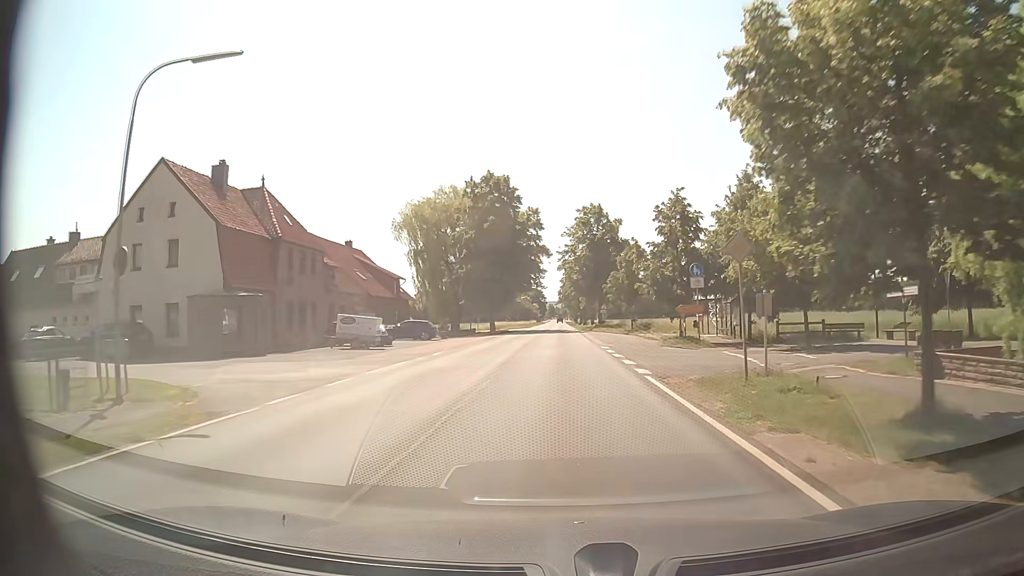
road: secondary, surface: asphalt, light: Day
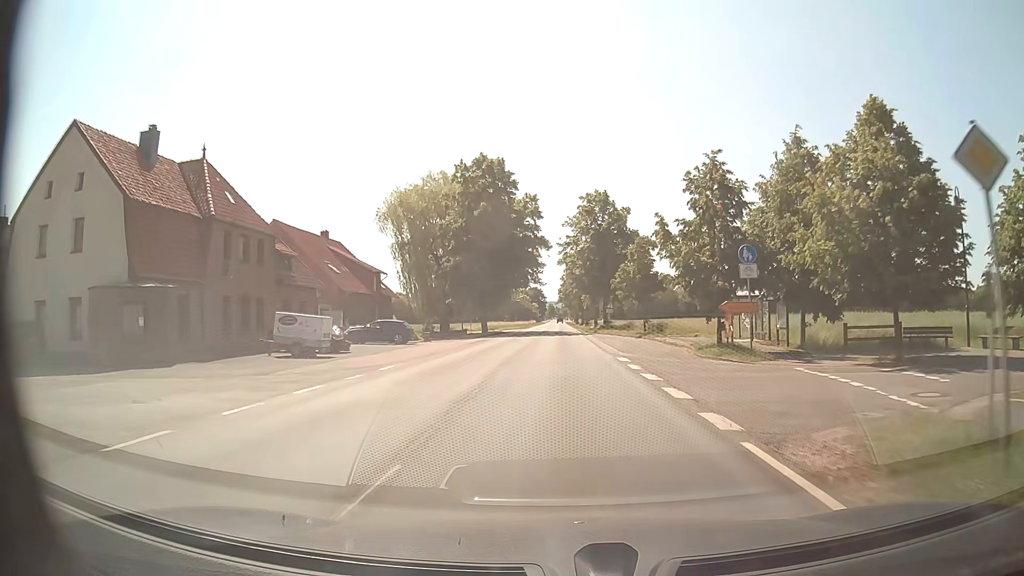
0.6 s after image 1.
(0.0, +8.0) m; 0°
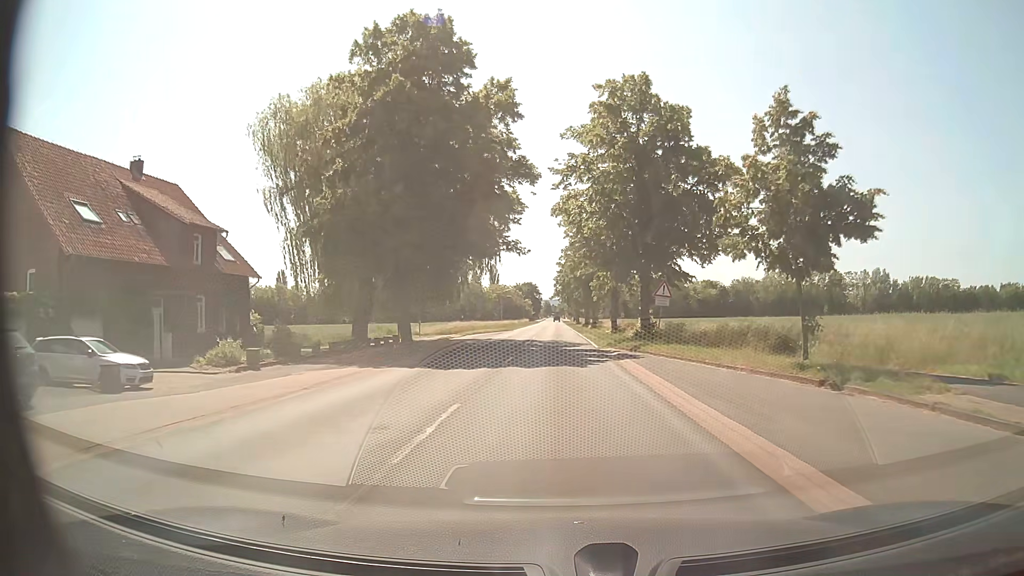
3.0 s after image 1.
(+0.1, +31.8) m; 0°
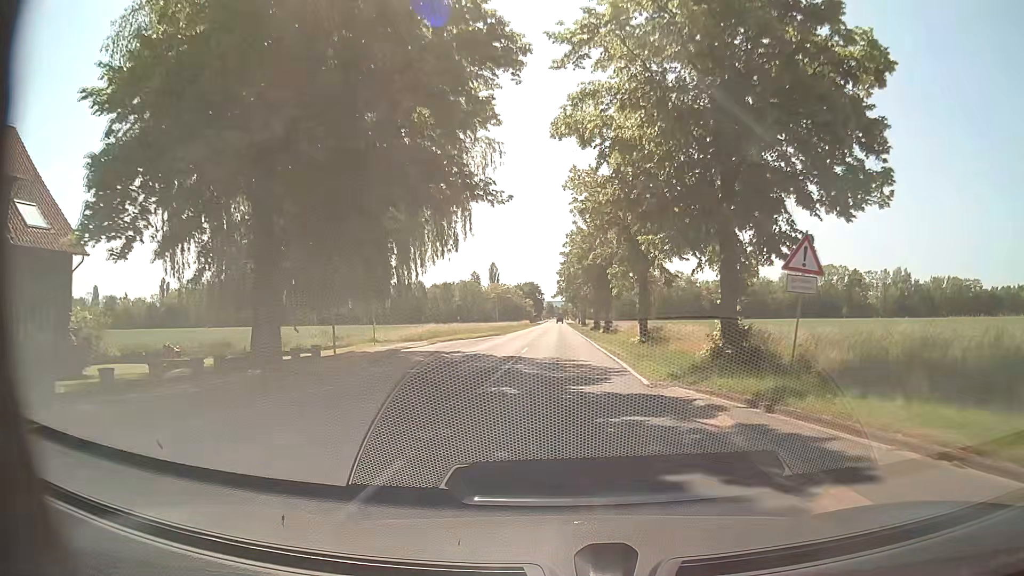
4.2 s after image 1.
(-0.1, +15.9) m; -1°
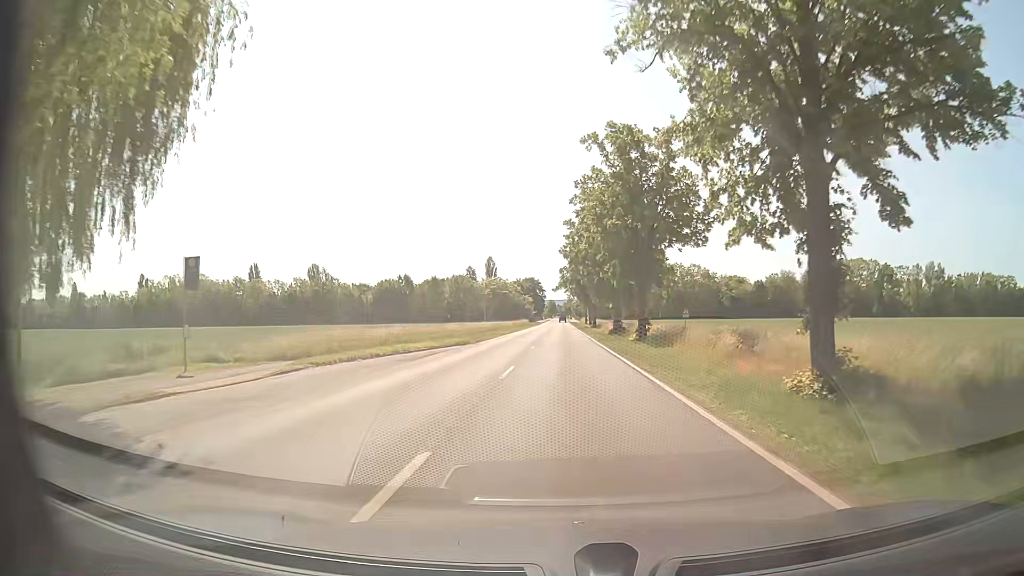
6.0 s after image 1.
(0.0, +23.9) m; 0°
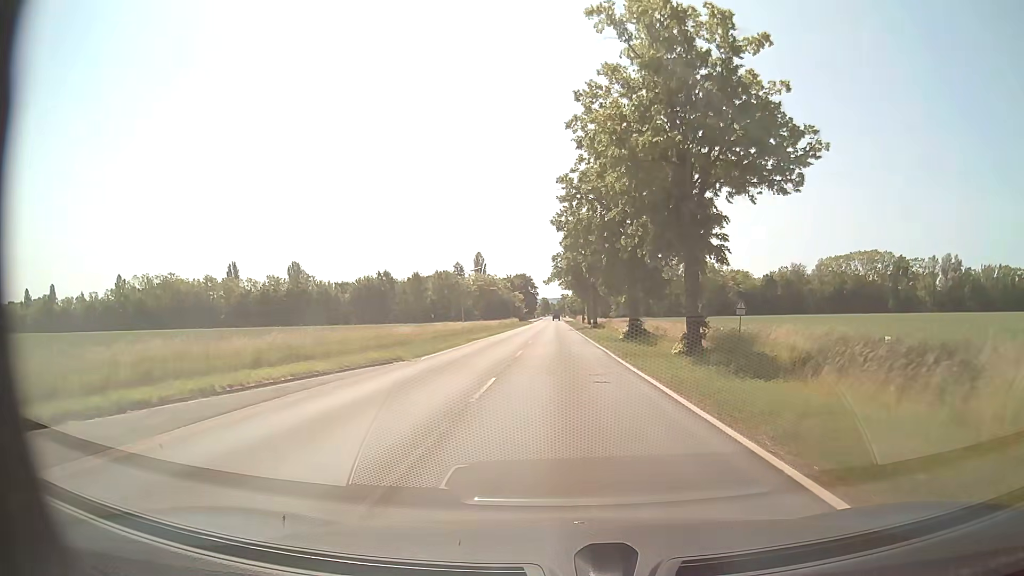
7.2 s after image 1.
(0.0, +15.9) m; +1°
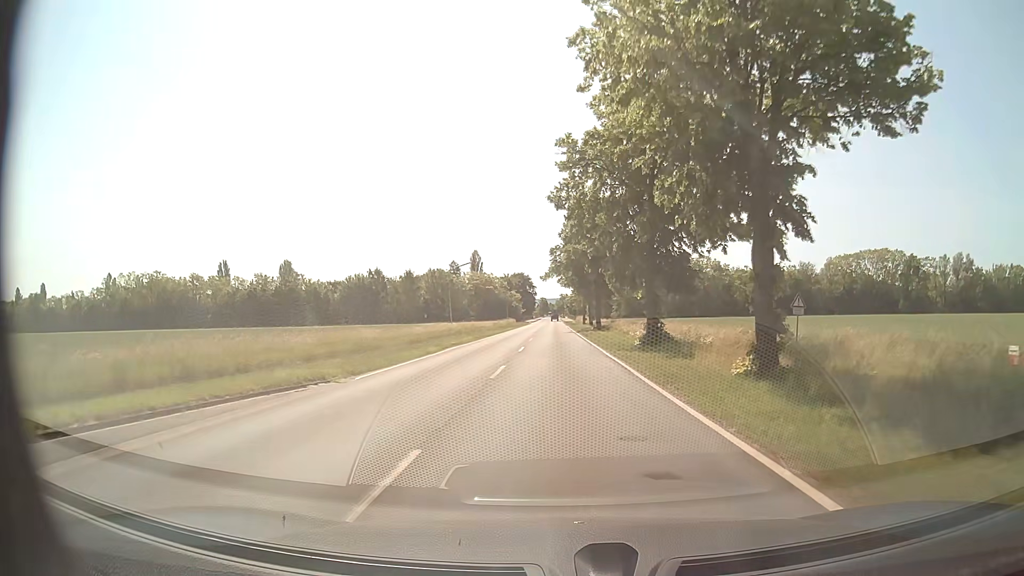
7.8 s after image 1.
(0.0, +8.0) m; 0°
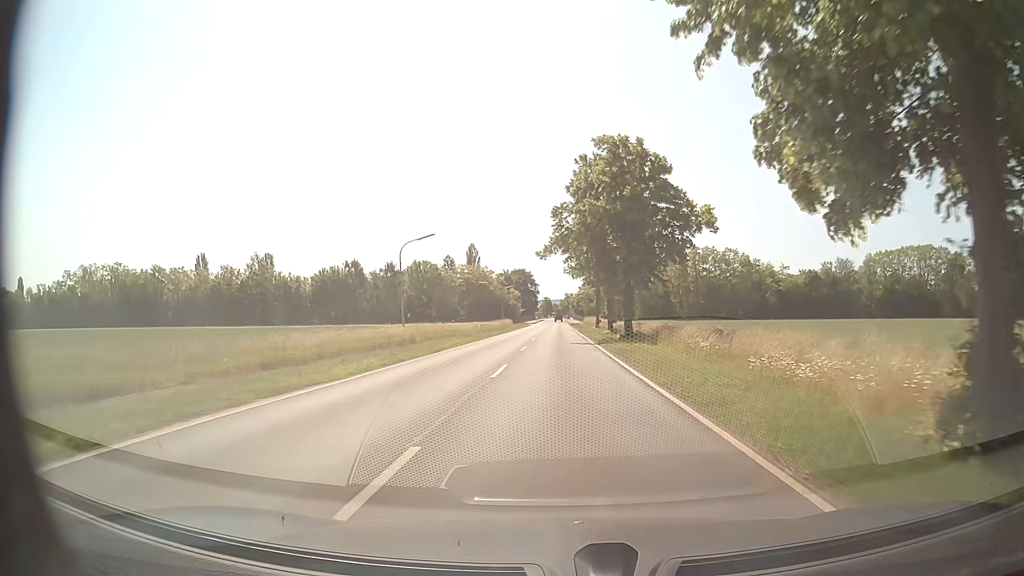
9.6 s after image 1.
(-0.1, +23.9) m; 0°
(0, +10) (0, +20) (0, +30) (0, +40) (0, +50) (0, +60) (0, +70) (0, +80) (0, +90) (0, +100) m
